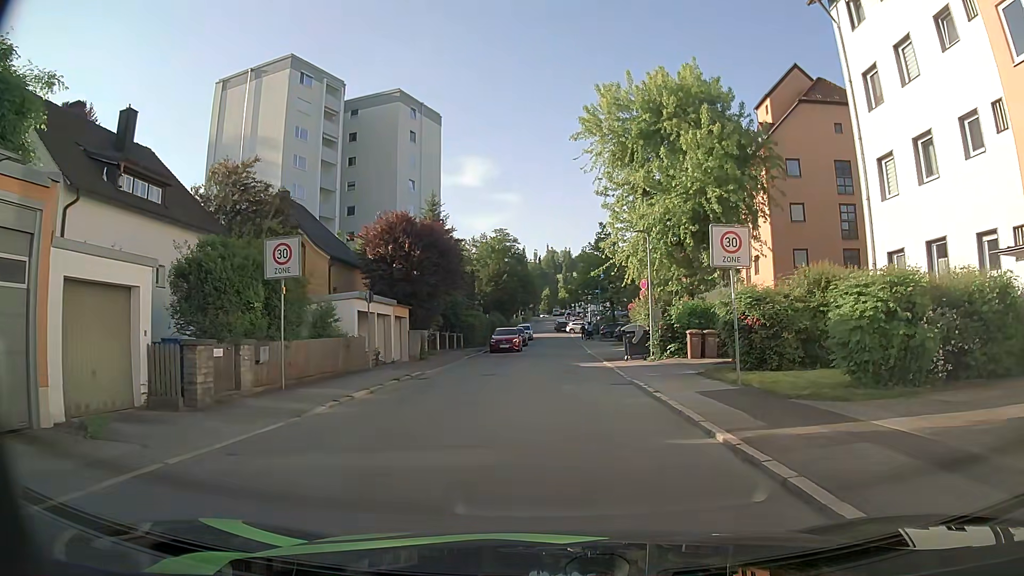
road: residential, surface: asphalt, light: Day
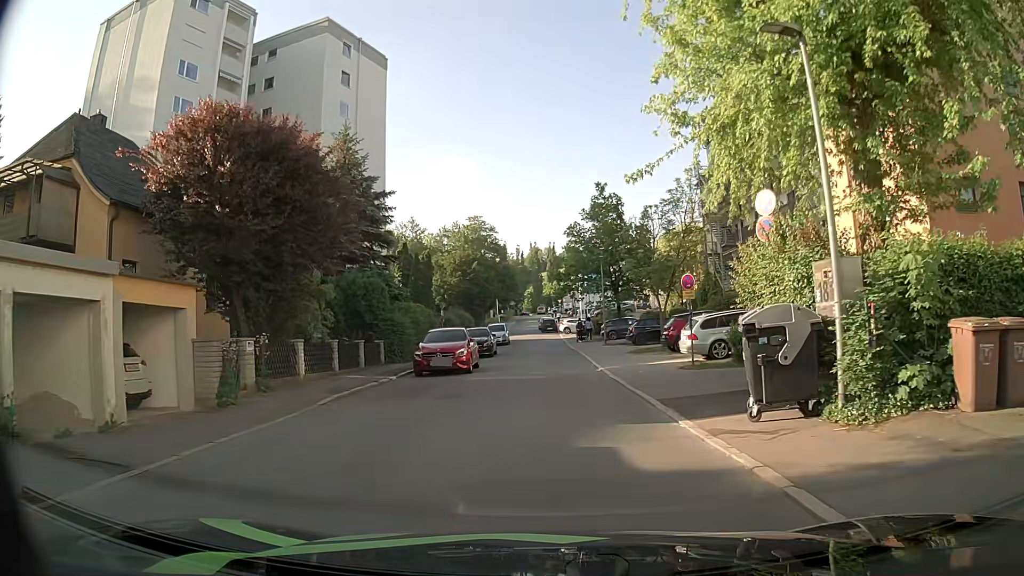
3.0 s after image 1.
(-0.1, +18.6) m; 0°
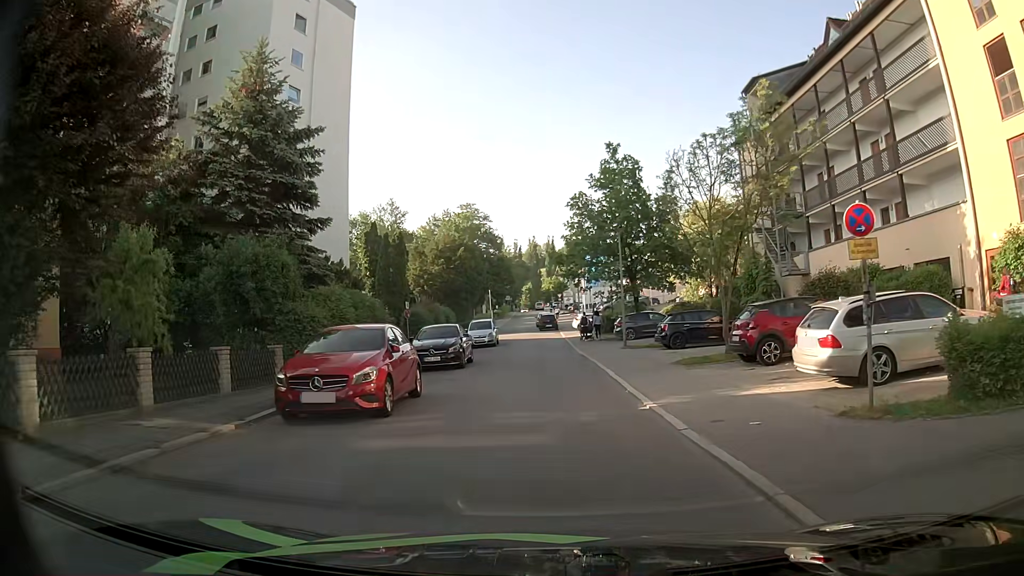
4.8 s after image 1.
(+0.1, +10.6) m; 0°
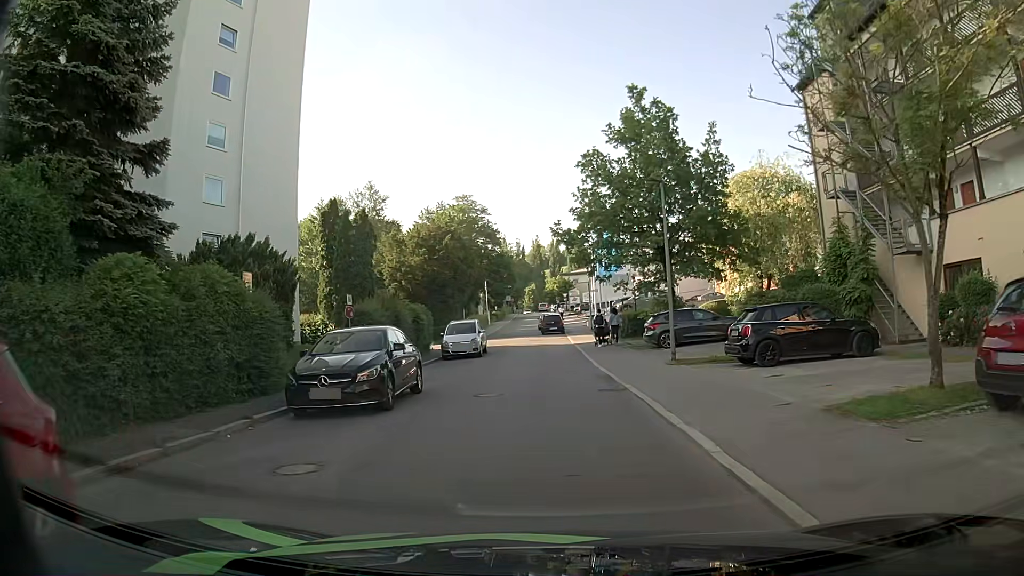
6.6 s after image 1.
(+0.1, +10.4) m; 0°
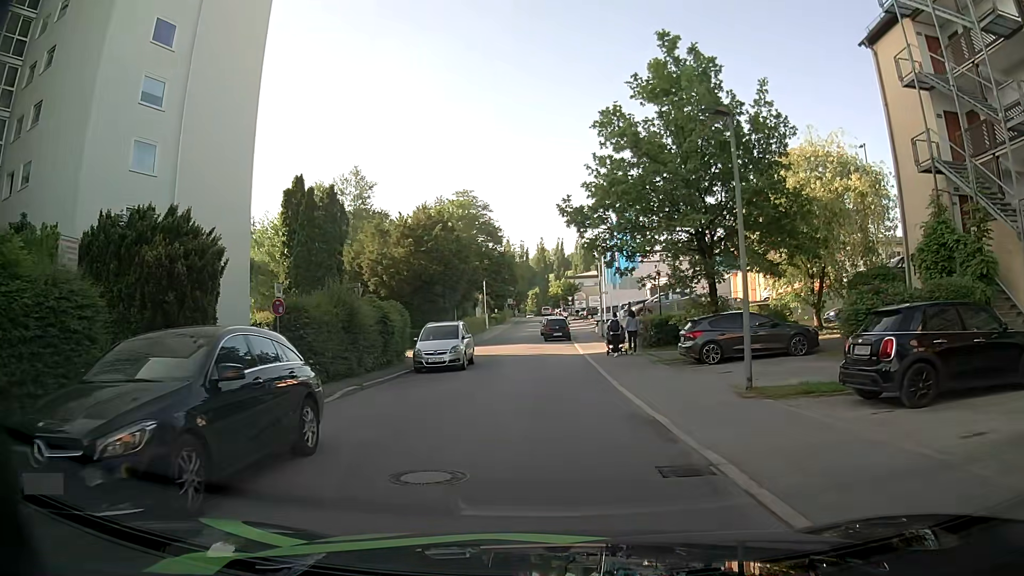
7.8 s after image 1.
(0.0, +6.7) m; 0°
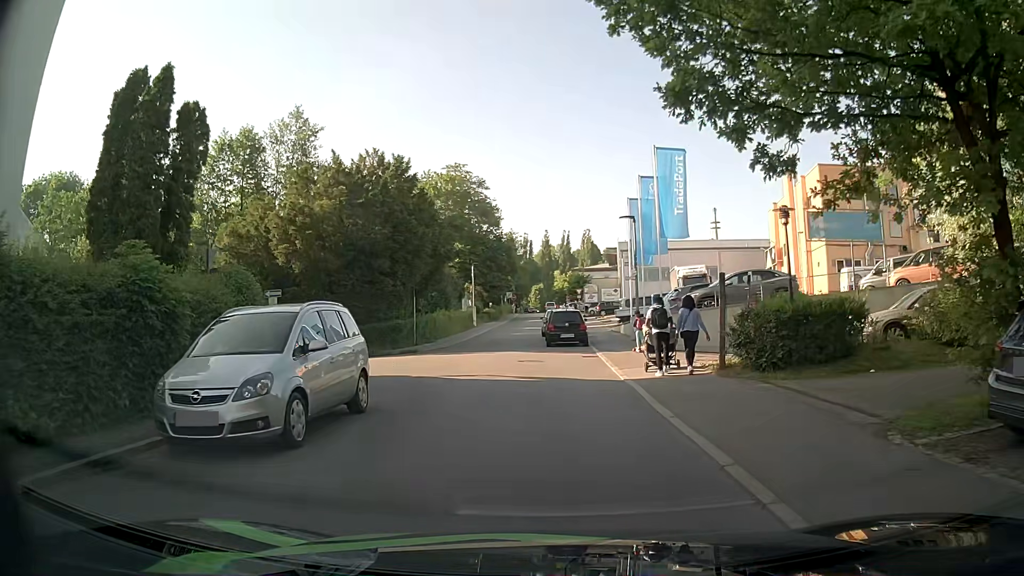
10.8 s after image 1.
(+0.1, +15.3) m; -1°
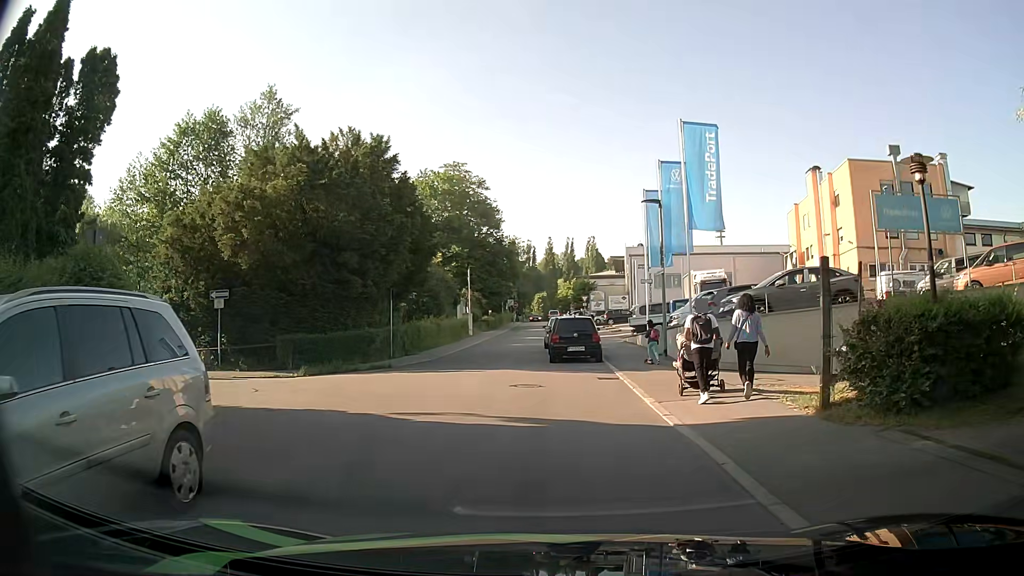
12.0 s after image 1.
(+0.1, +5.3) m; +2°
